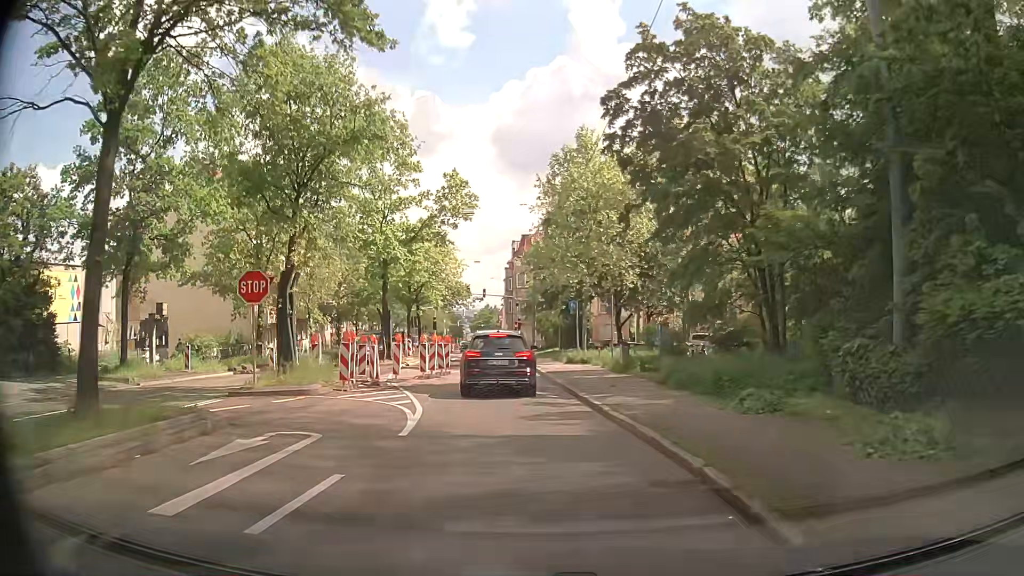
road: secondary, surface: asphalt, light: Day
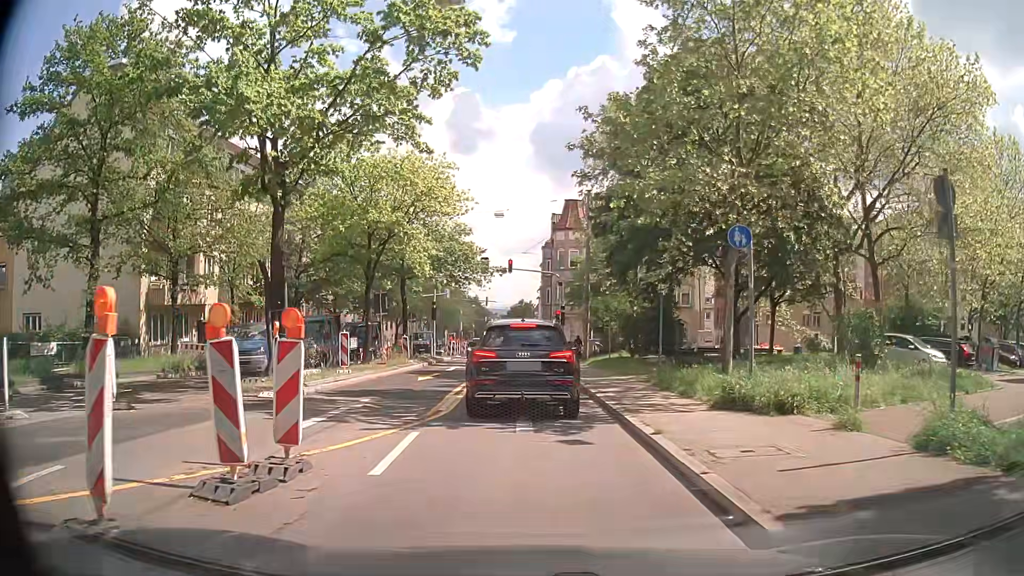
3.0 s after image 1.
(-0.6, +21.5) m; -4°
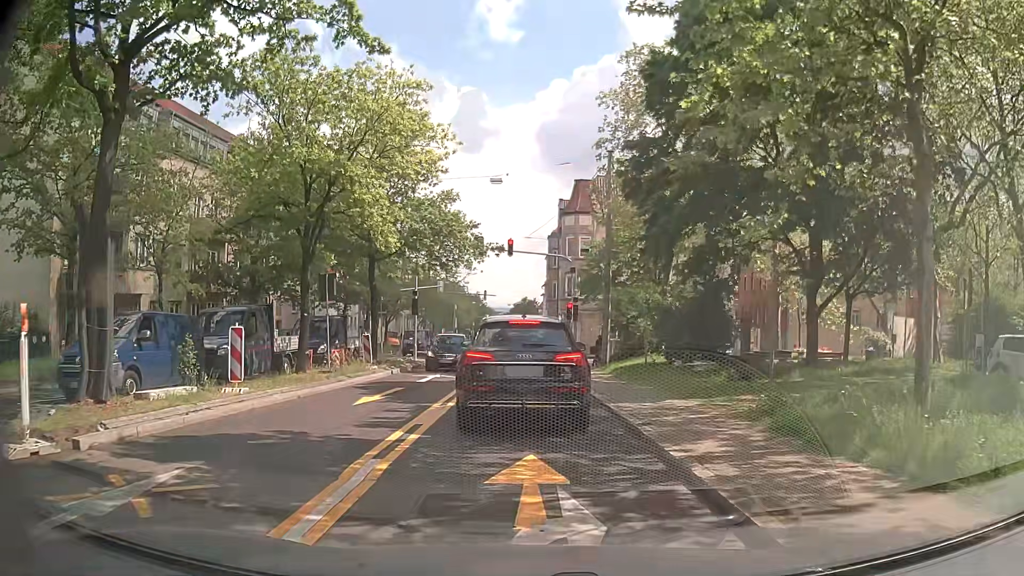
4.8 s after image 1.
(+0.2, +8.1) m; +1°
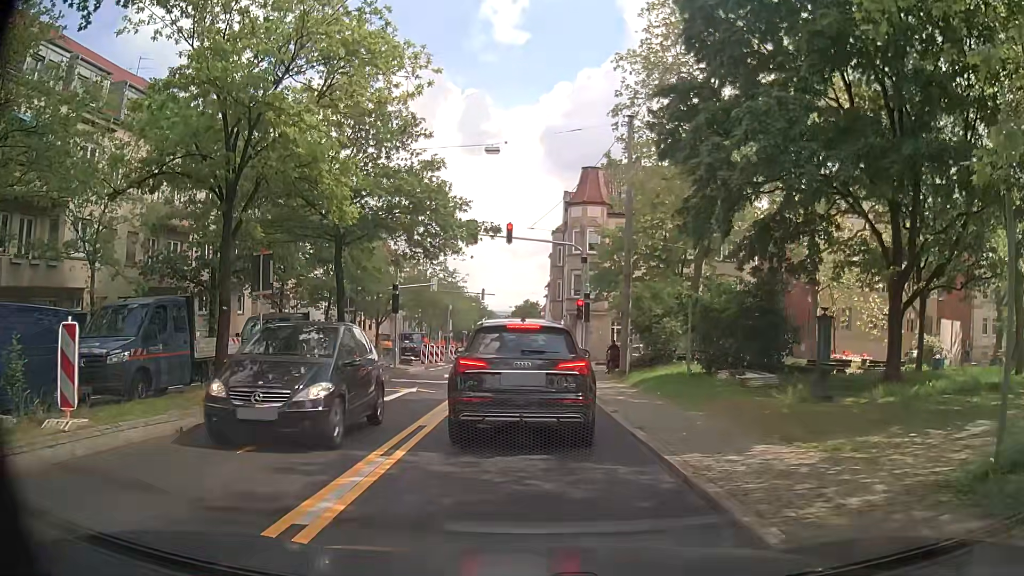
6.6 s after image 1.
(0.0, +5.3) m; +1°
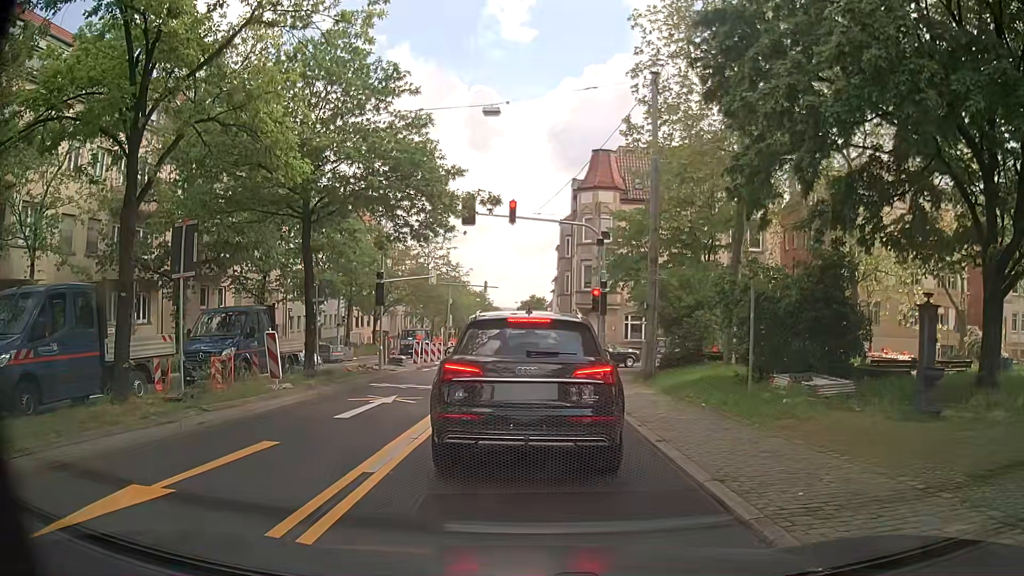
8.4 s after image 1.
(-0.1, +3.9) m; -1°
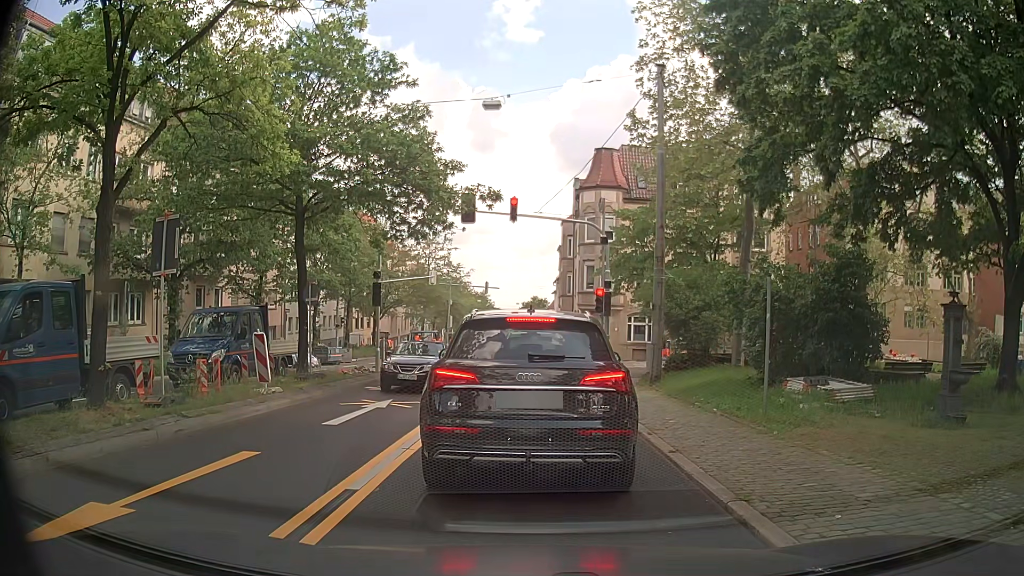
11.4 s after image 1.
(0.0, +0.7) m; 0°
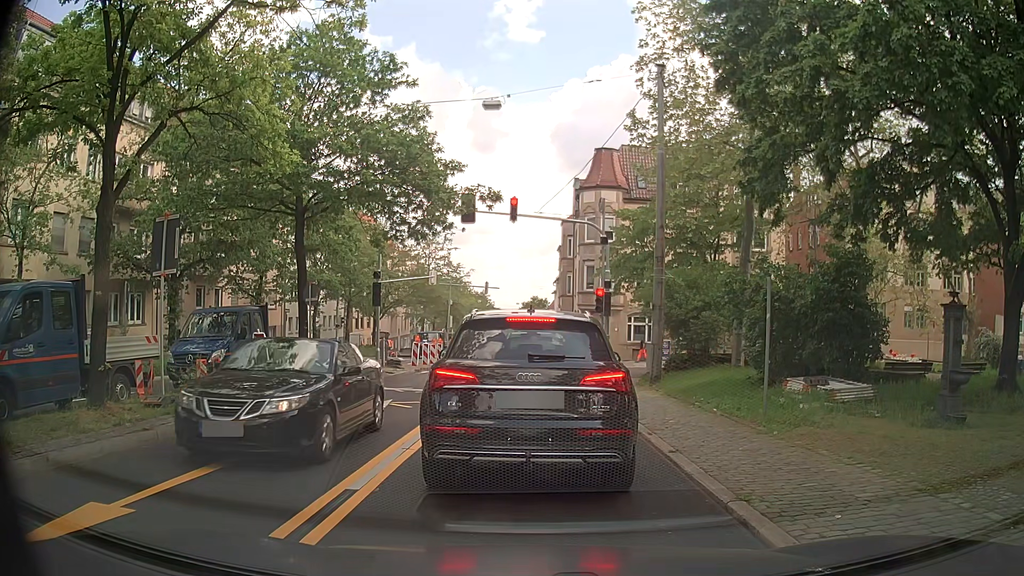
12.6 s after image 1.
(0.0, 0.0) m; 0°
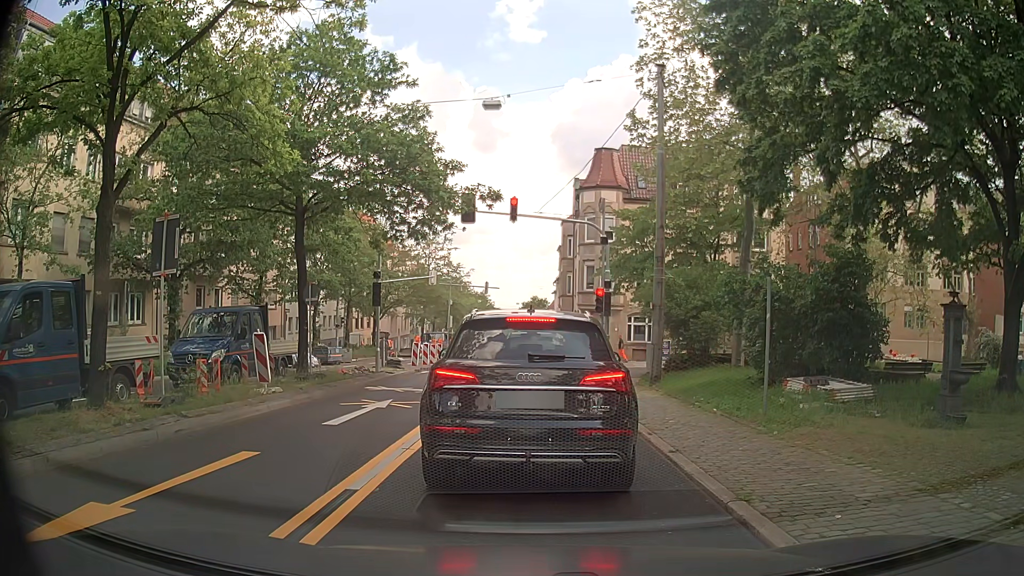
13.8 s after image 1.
(0.0, 0.0) m; 0°
